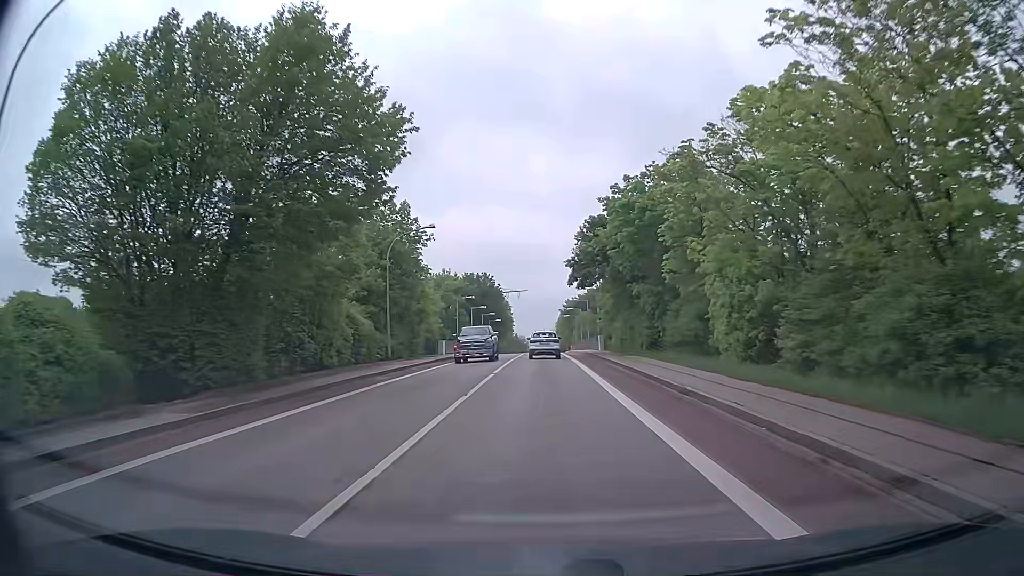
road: tertiary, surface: asphalt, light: Day
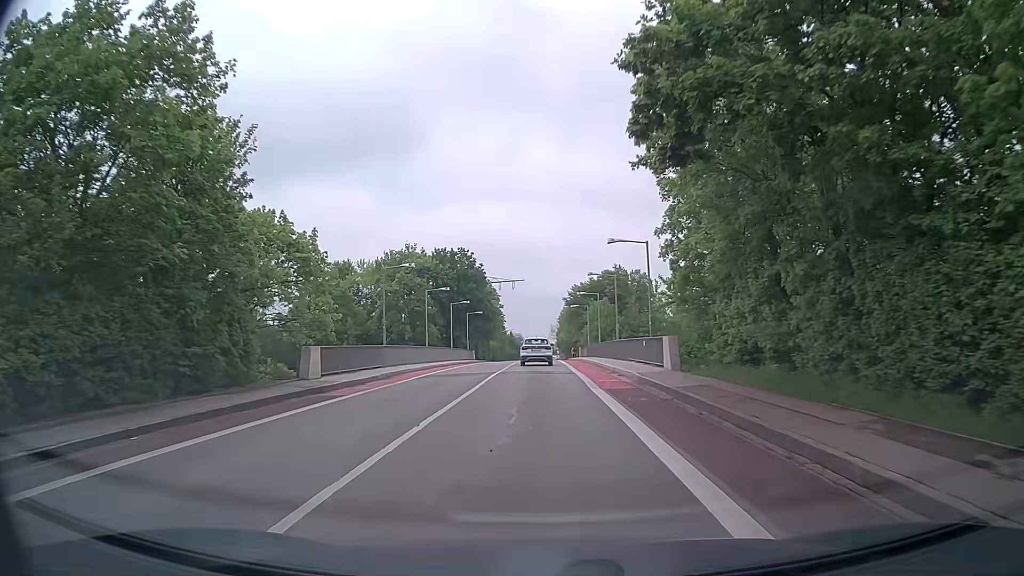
(+0.1, +29.4) m; 0°
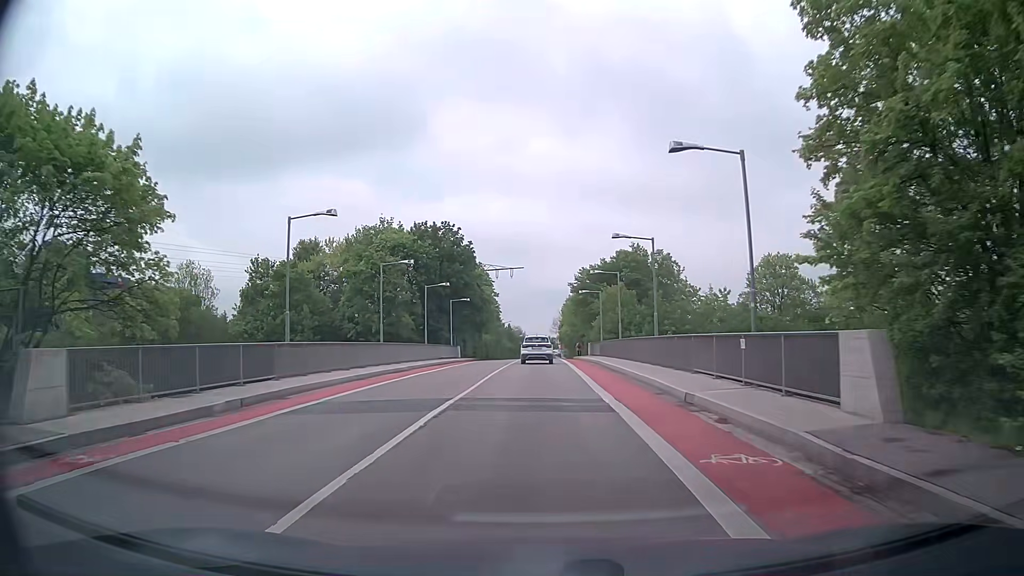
(-0.1, +14.2) m; 0°
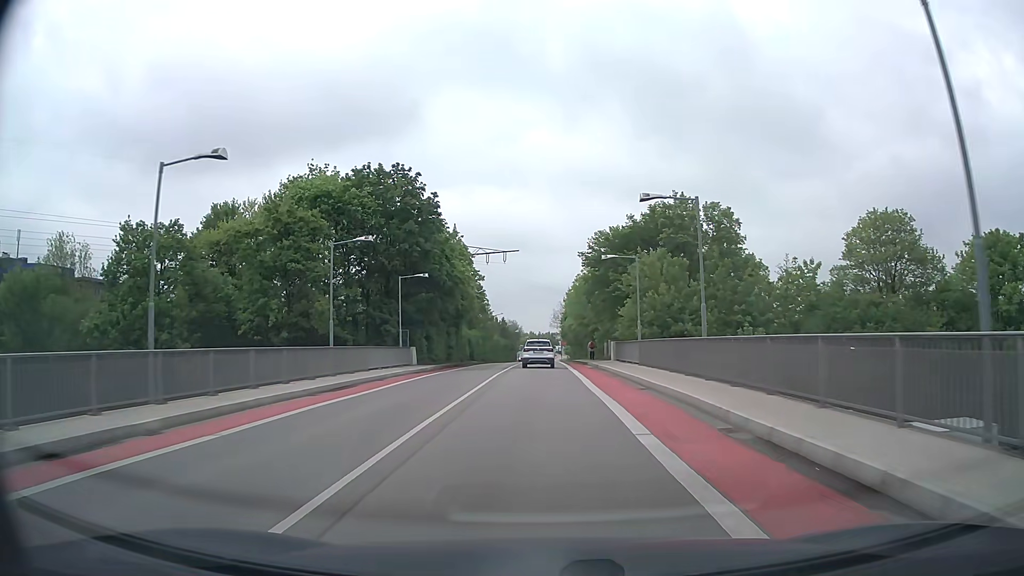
(-0.2, +21.8) m; 0°
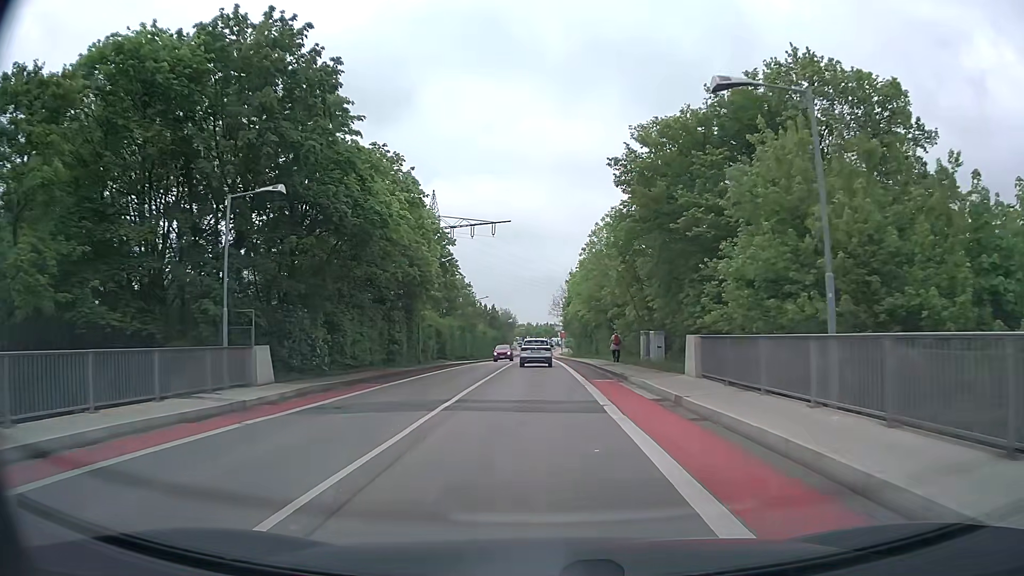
(+0.1, +22.5) m; 0°
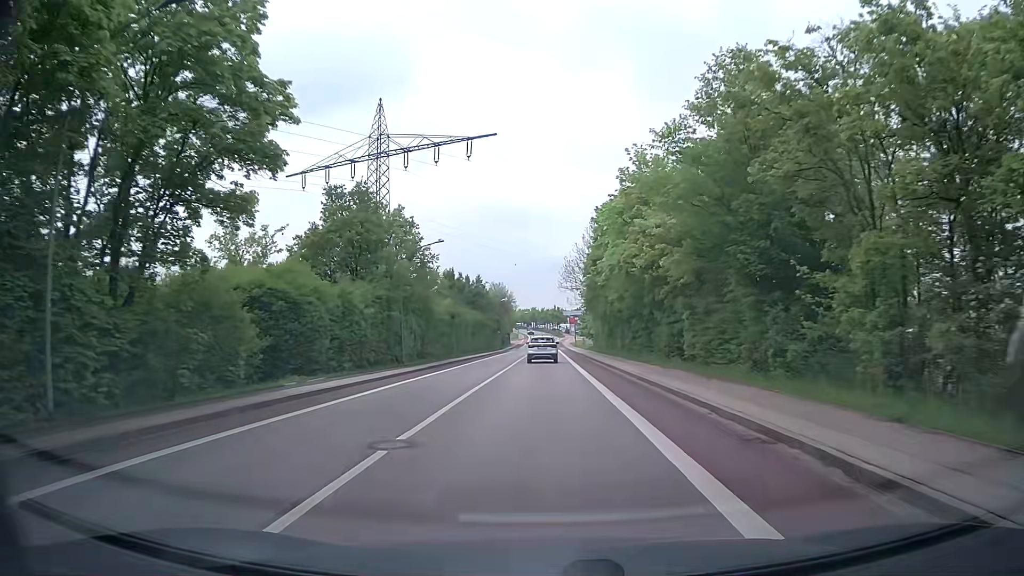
(-0.2, +37.5) m; 0°
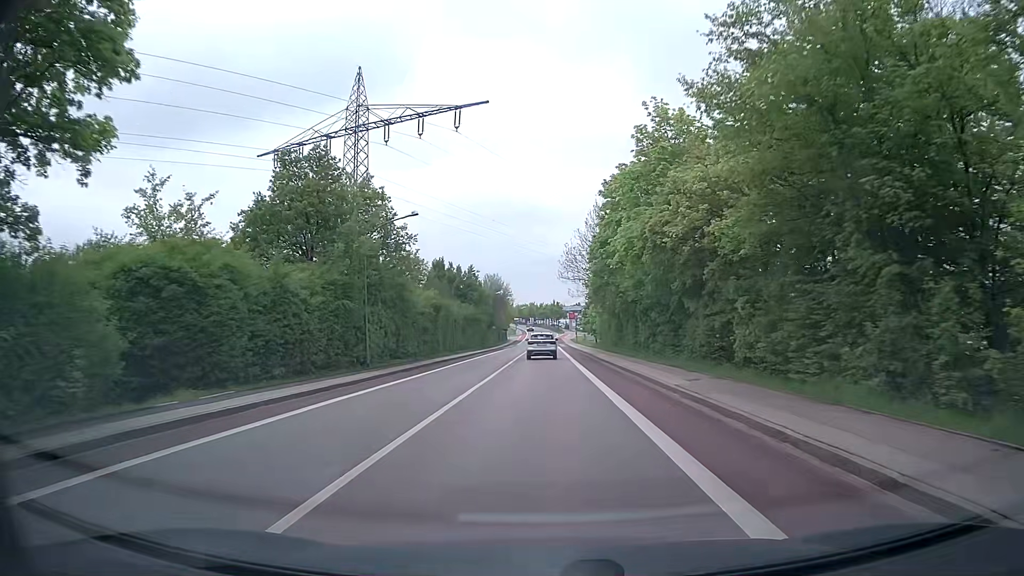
(-0.1, +7.7) m; 0°
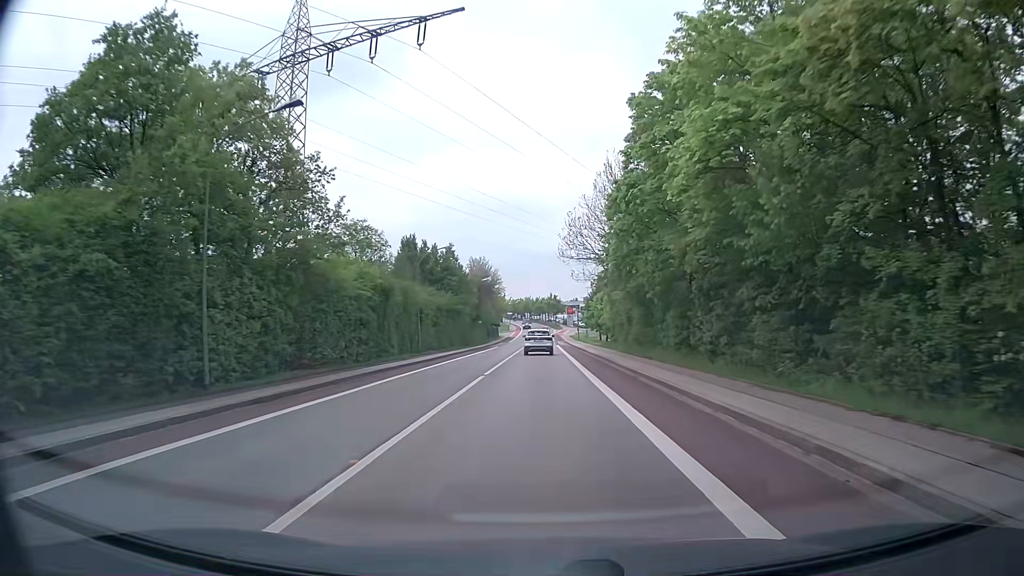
(0.0, +15.5) m; 0°
(0, +10) (0, +20) (0, +30) (0, +40) (0, +50) (0, +60) (0, +70) (0, +80) (0, +90) (0, +100) m
